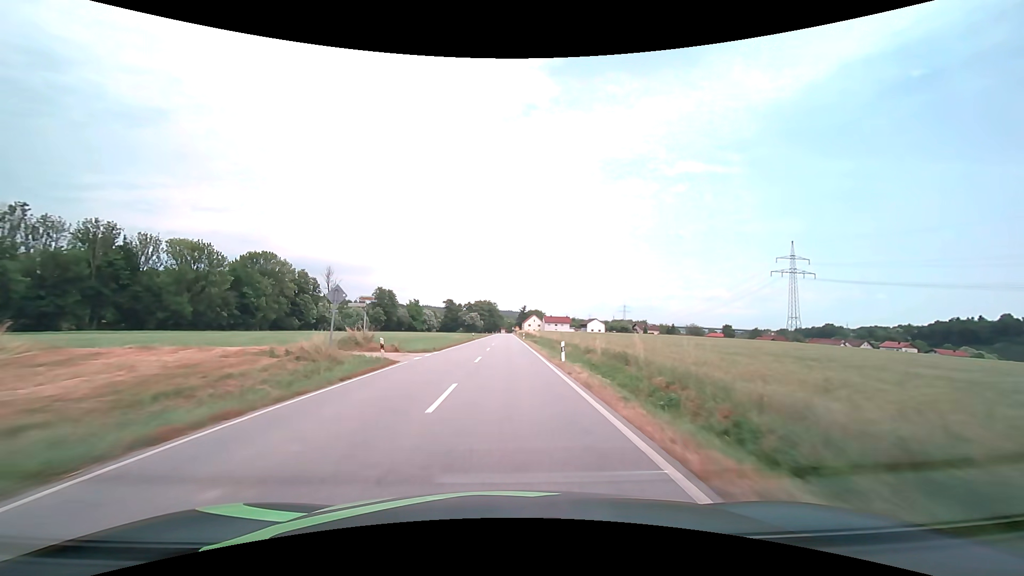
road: secondary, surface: asphalt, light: Day
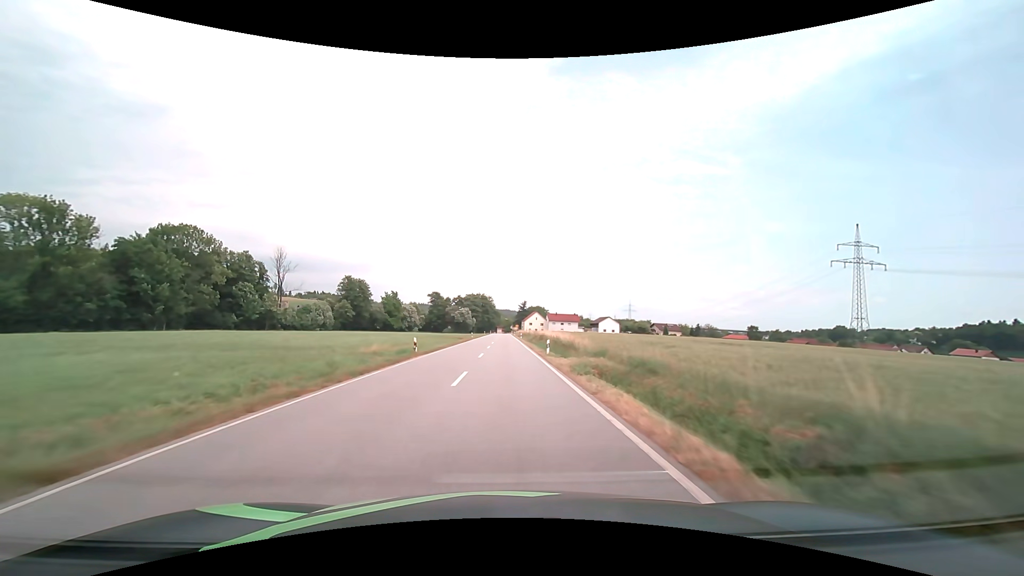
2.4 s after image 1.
(+0.1, +44.1) m; 0°
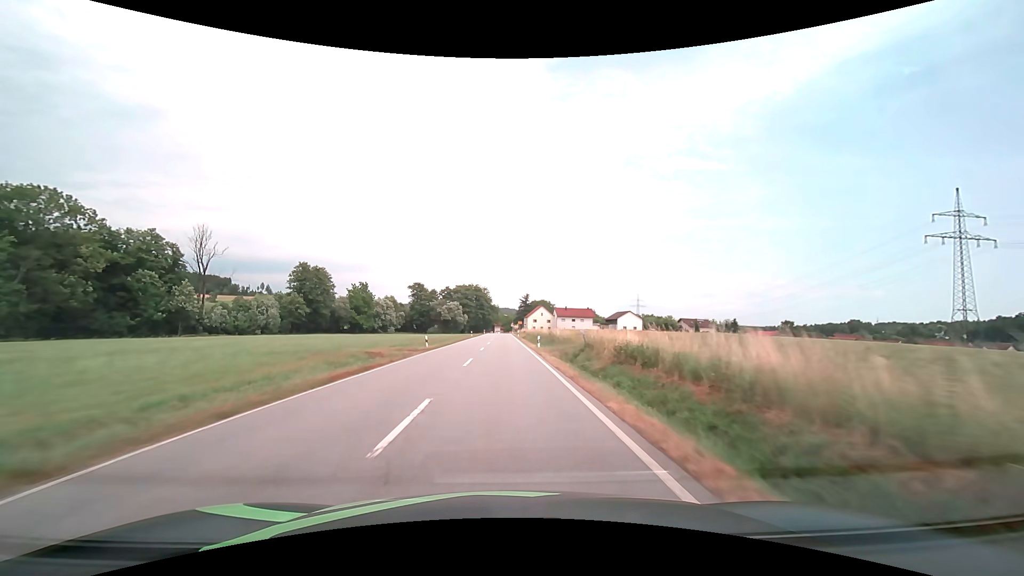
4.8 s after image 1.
(+0.1, +42.4) m; 0°
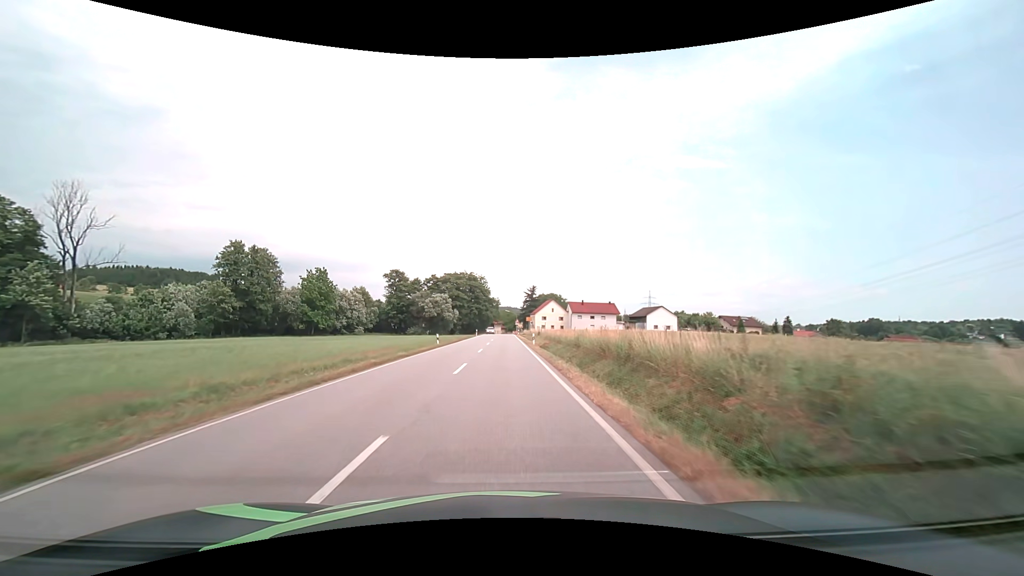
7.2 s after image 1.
(0.0, +39.1) m; 0°
(0, +10) (0, +20) (0, +30) (0, +40) (0, +50) (0, +60) (0, +70) (0, +80) (0, +90) (0, +100) m
